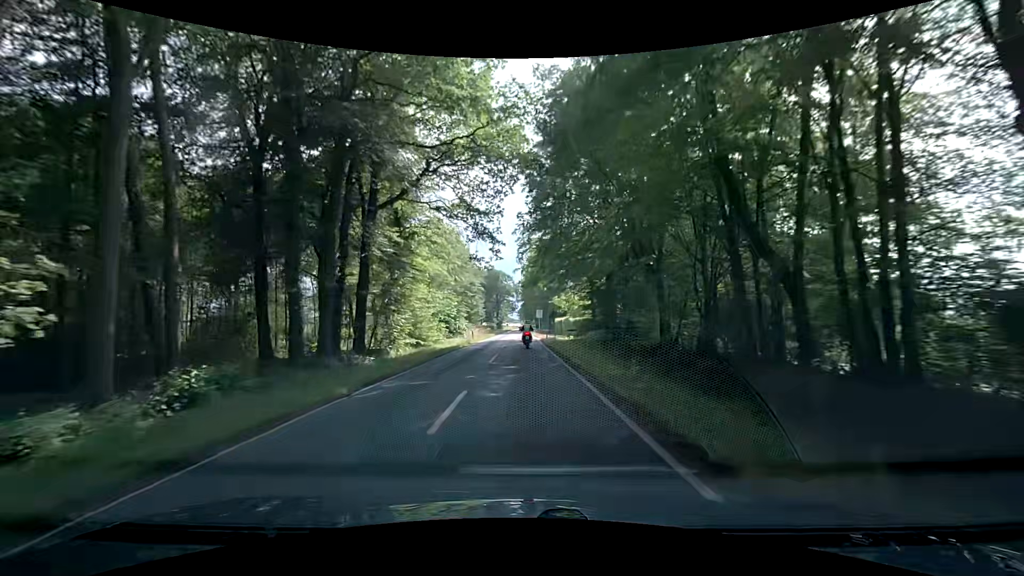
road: secondary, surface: asphalt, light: Day
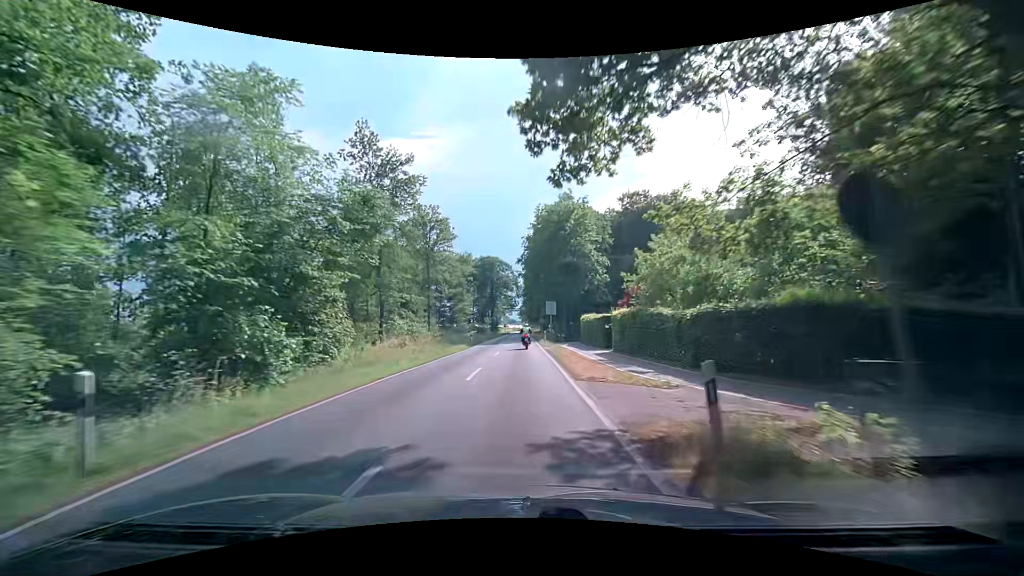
(+0.2, +41.2) m; 0°
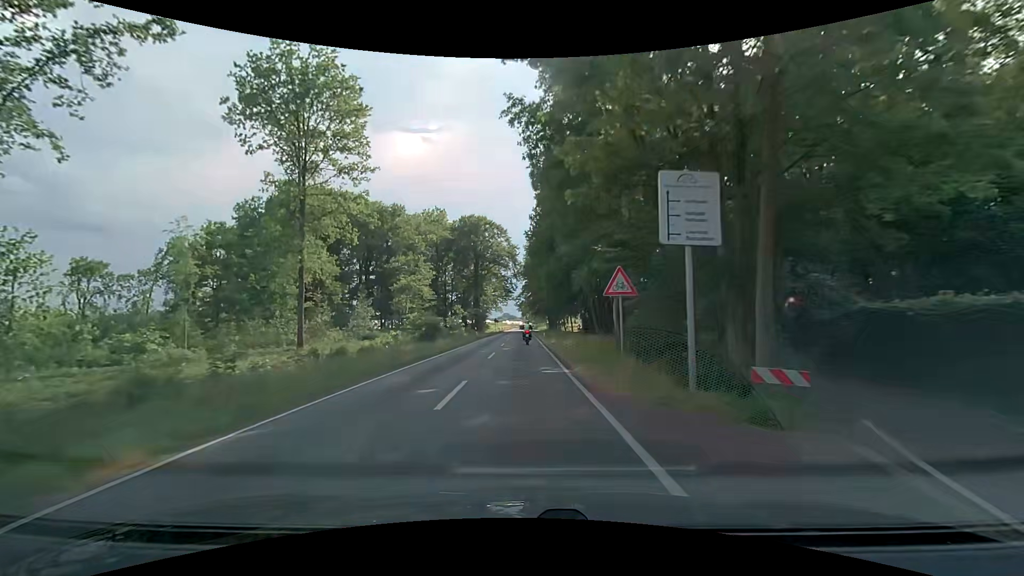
(-0.3, +52.7) m; 0°
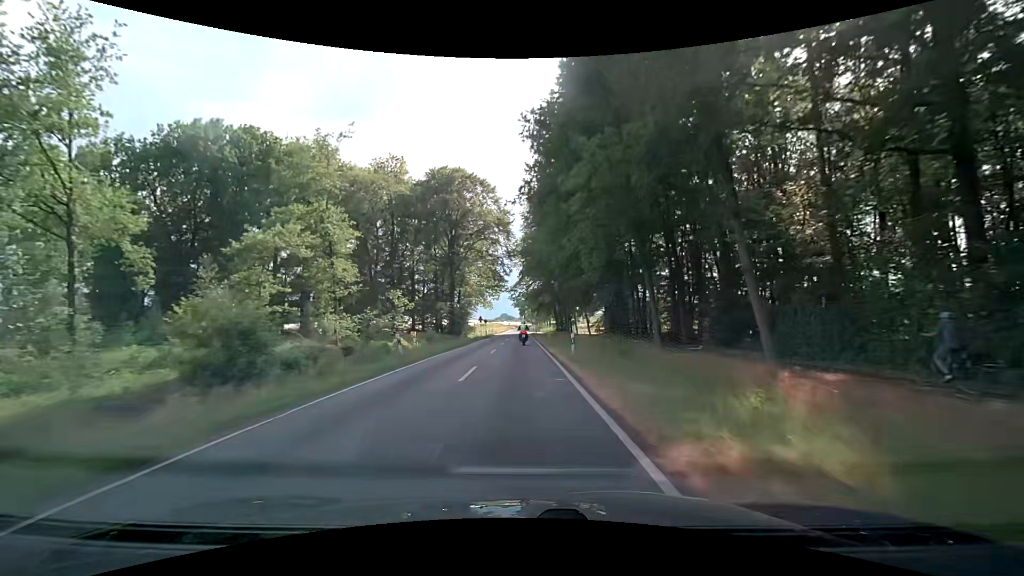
(+0.1, +31.9) m; 0°
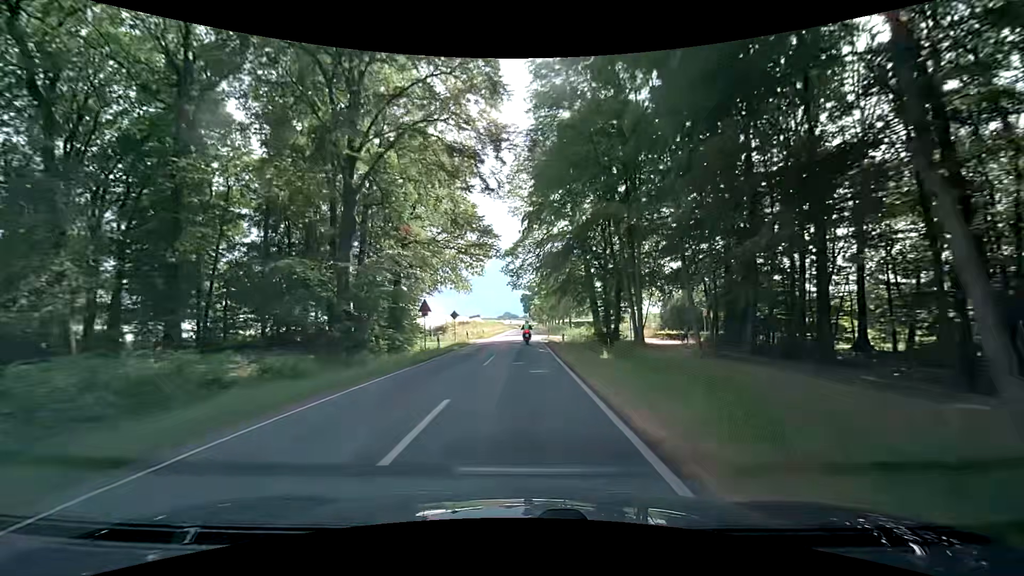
(-0.4, +42.8) m; 0°
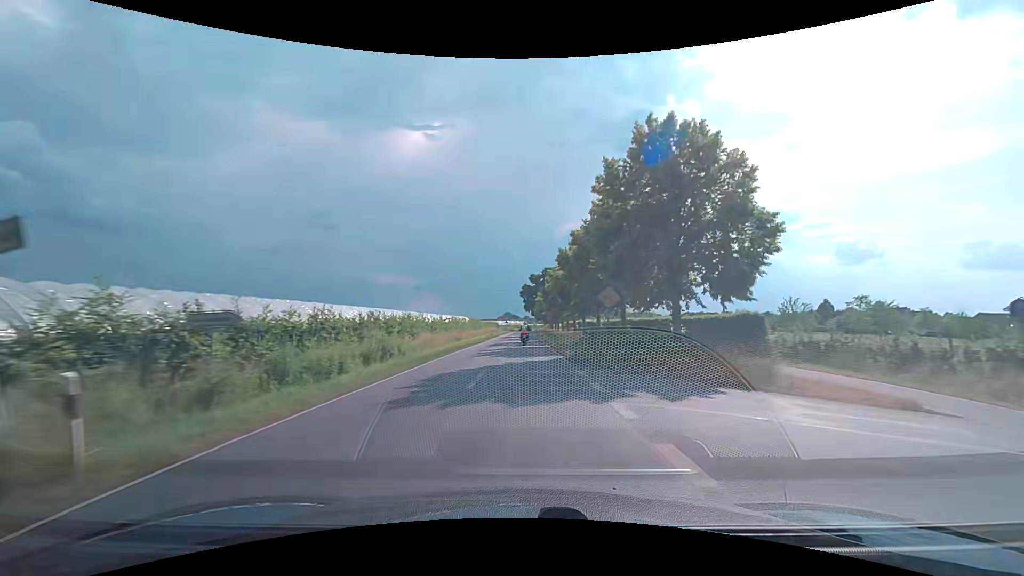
(-0.2, +53.7) m; -1°
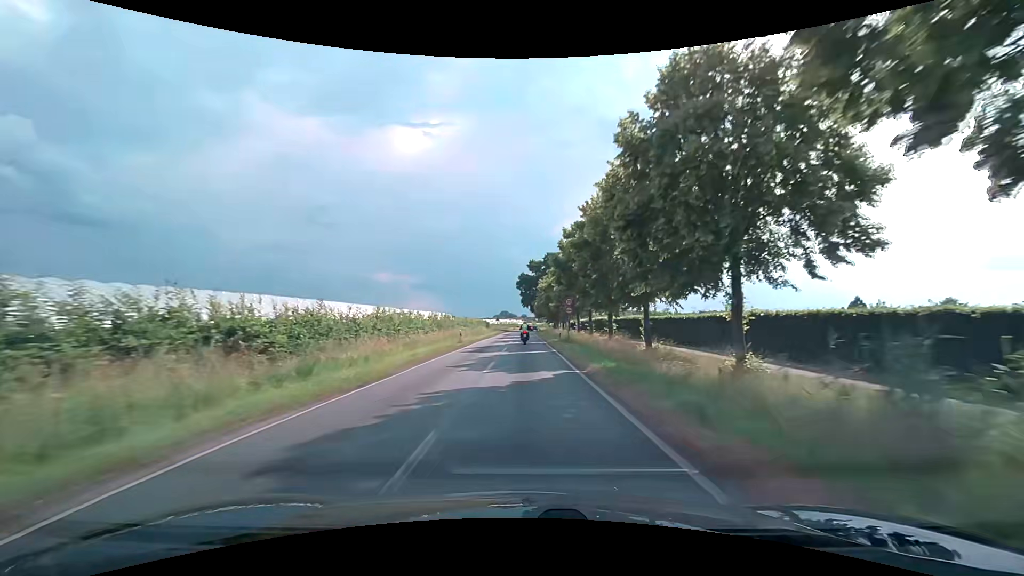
(+0.1, +32.2) m; 0°
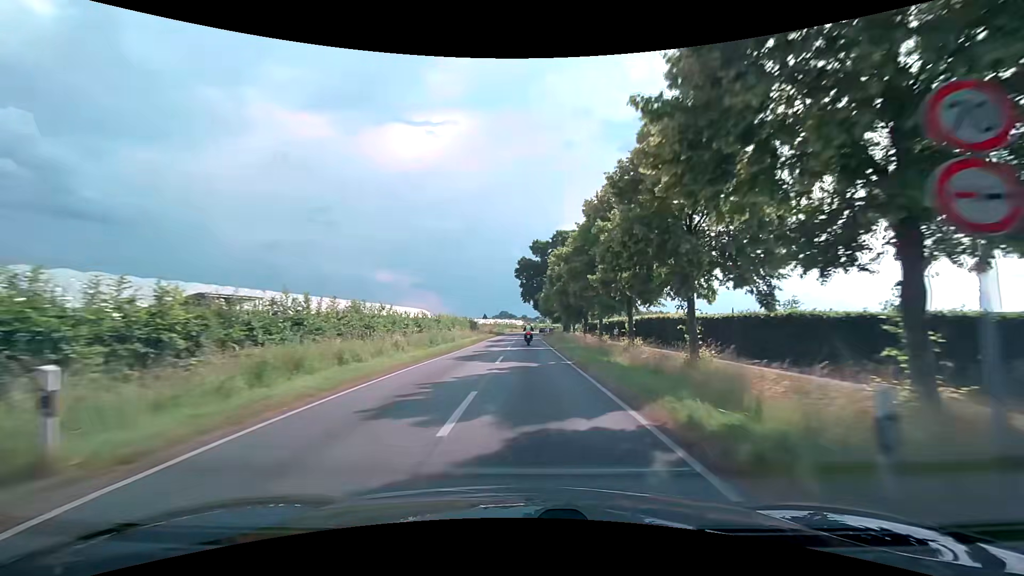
(0.0, +32.2) m; 0°
(0, +10) (0, +20) (0, +30) (0, +40) (0, +50) (0, +60) (0, +70) (0, +80) (0, +90) (+1, +100) m
